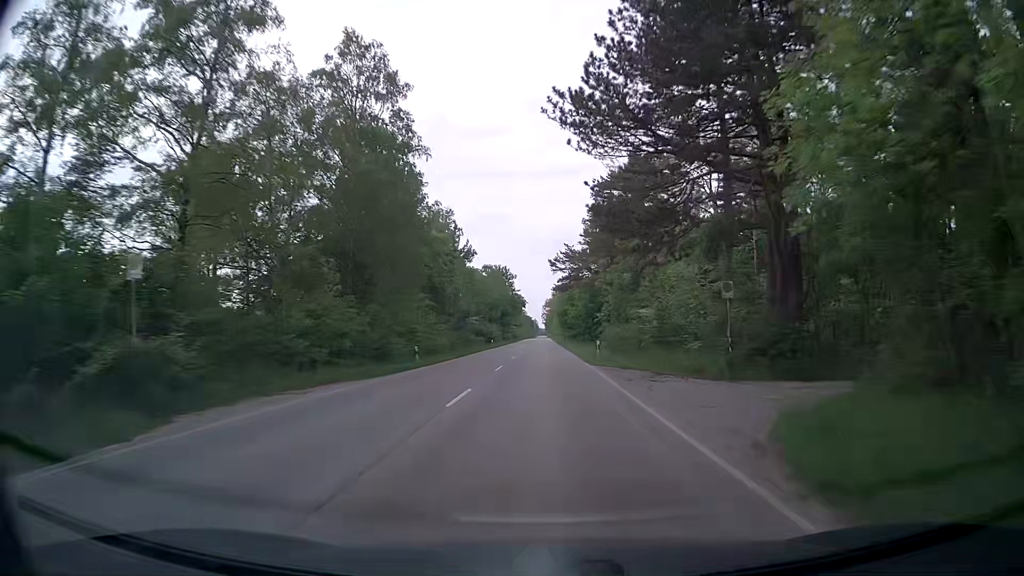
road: secondary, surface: asphalt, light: Day
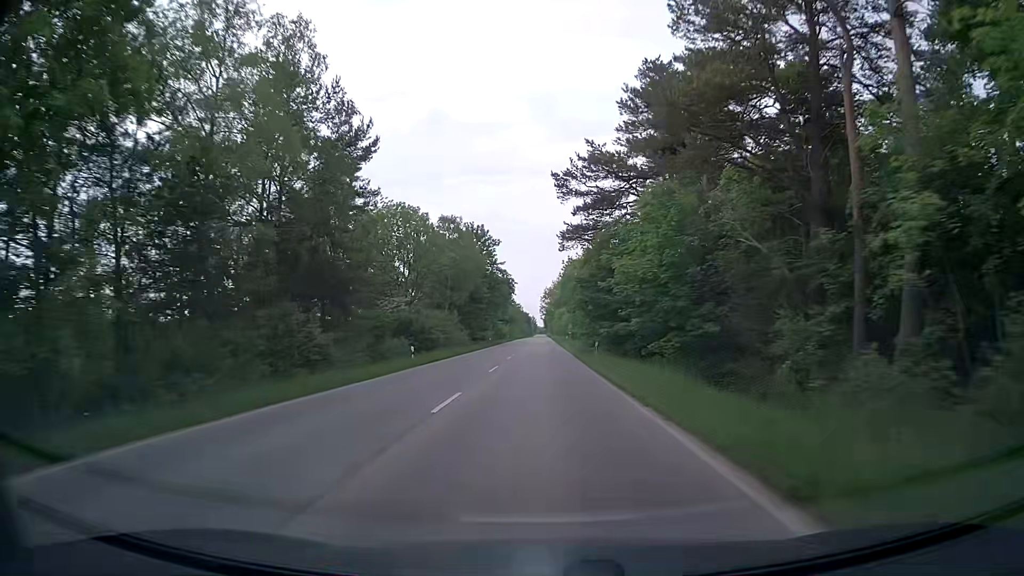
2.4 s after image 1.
(+0.2, +48.8) m; 0°
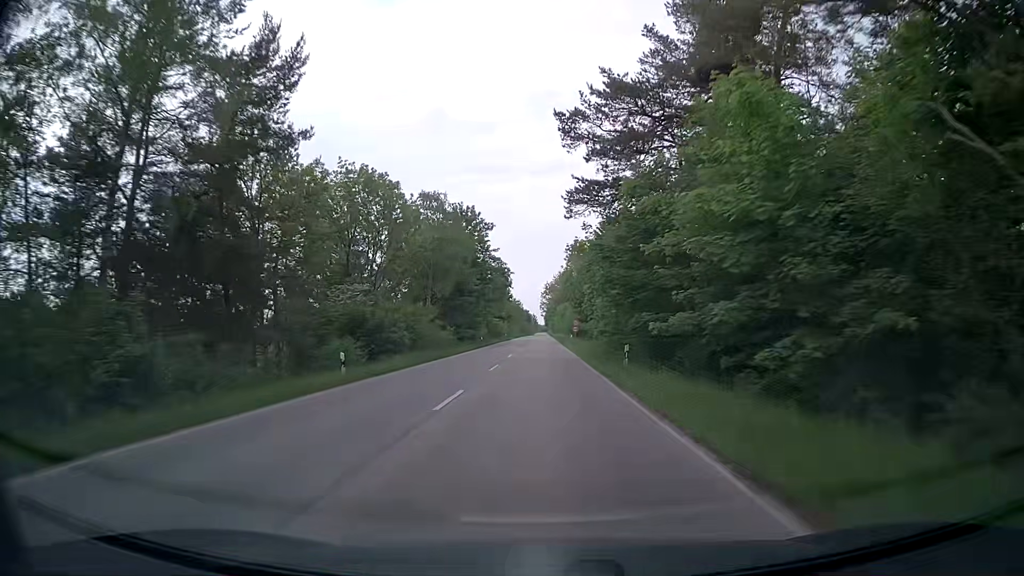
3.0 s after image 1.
(0.0, +11.8) m; 0°
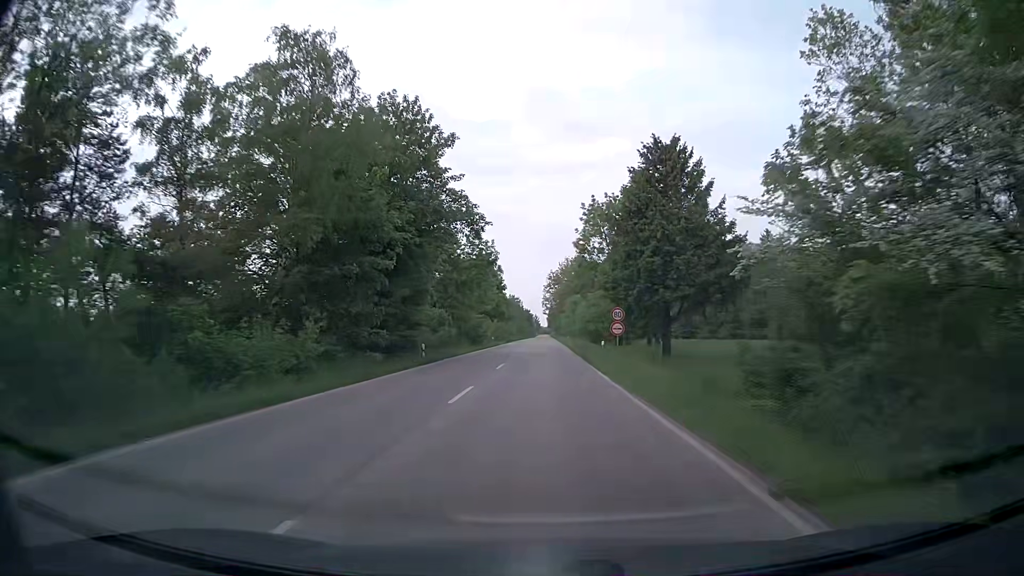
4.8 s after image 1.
(-0.4, +34.6) m; -1°
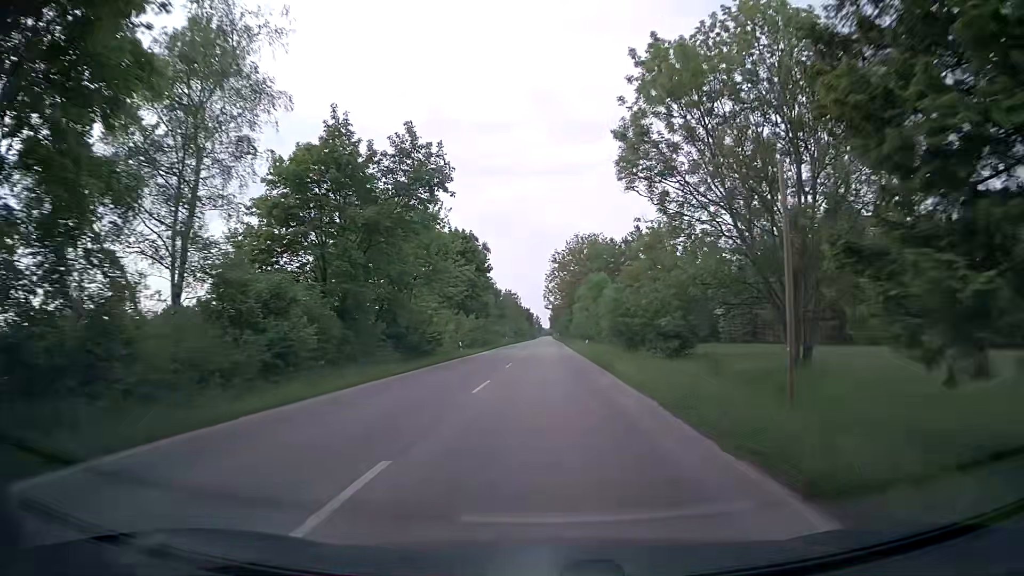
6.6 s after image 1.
(-0.1, +33.5) m; -1°
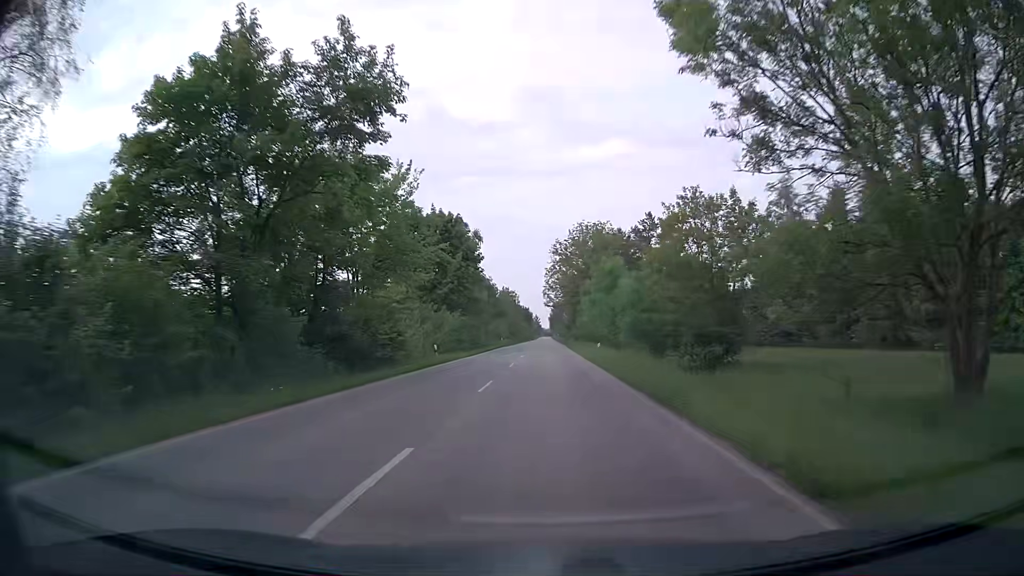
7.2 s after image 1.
(0.0, +11.2) m; 0°
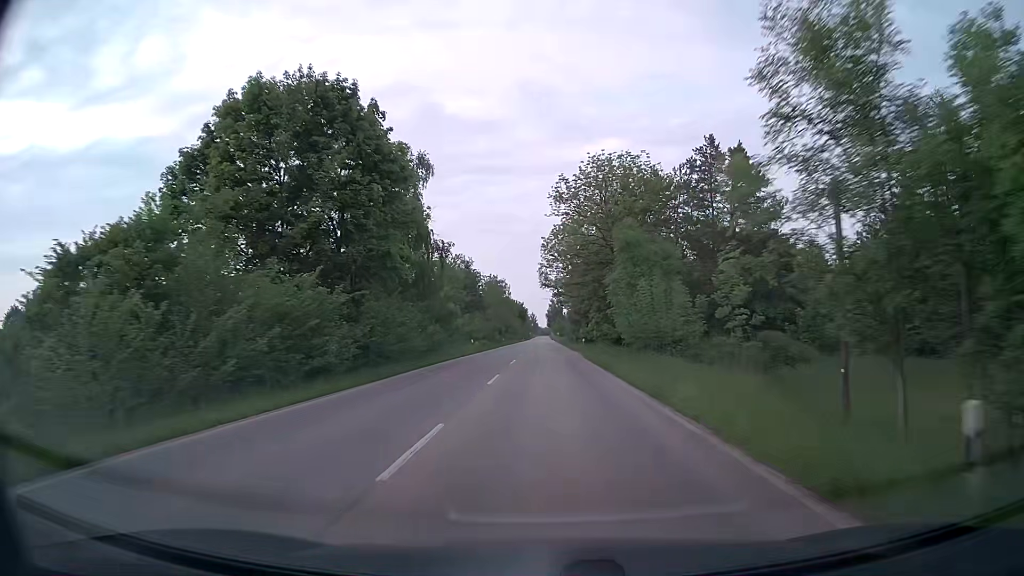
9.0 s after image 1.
(+0.1, +33.8) m; 0°
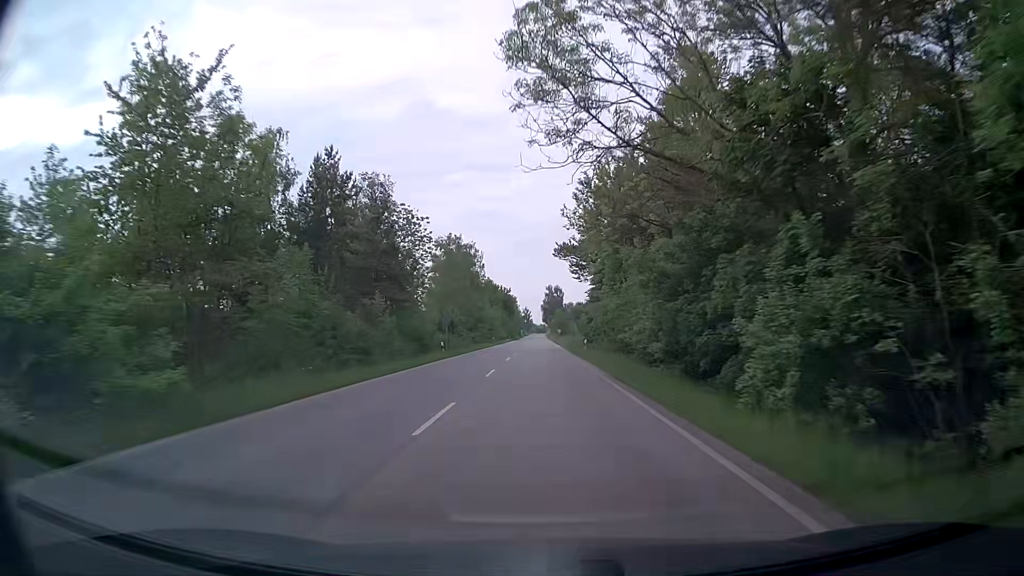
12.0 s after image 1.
(0.0, +57.1) m; 0°
(0, +10) (0, +20) (0, +30) (0, +40) (0, +50) (0, +60) (0, +70) (0, +80) (0, +90) (0, +100) m
